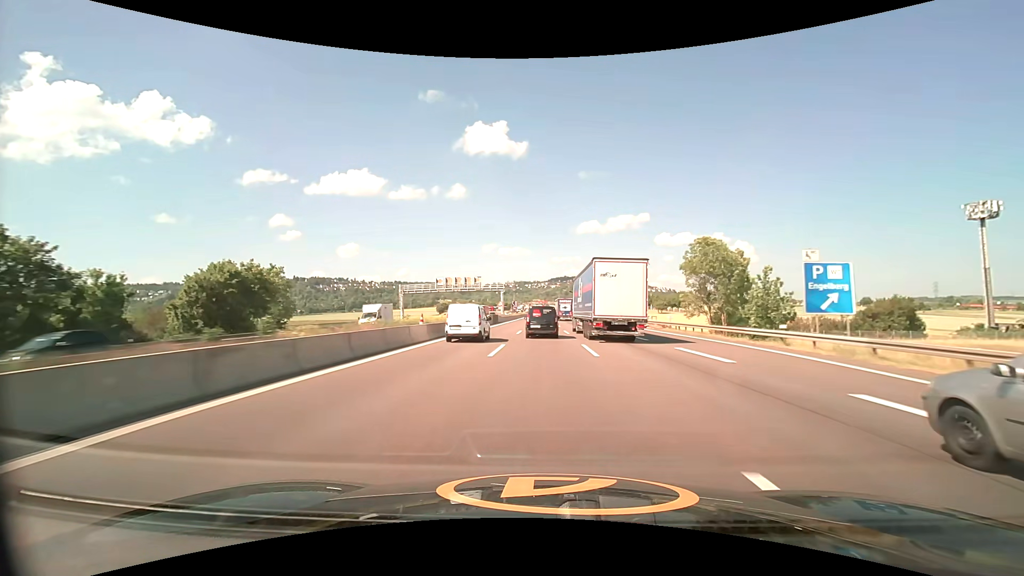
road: motorway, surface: asphalt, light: Day
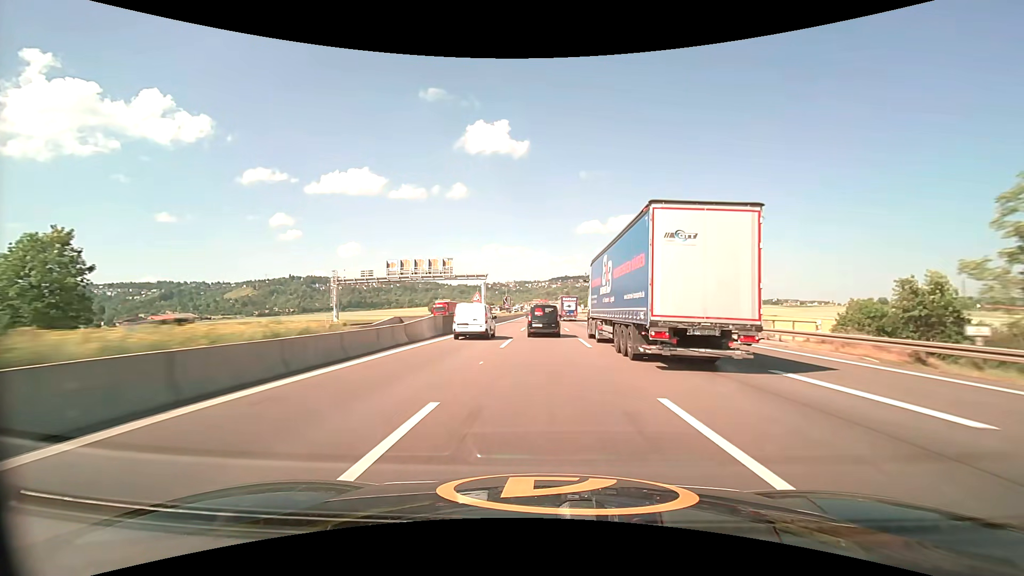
(0.0, +32.4) m; 0°
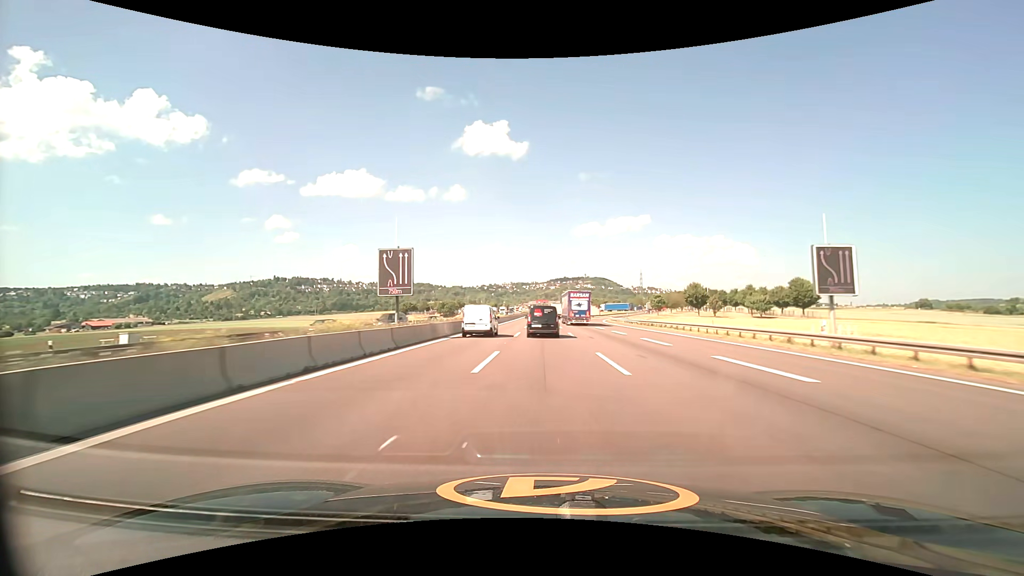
(+0.2, +79.7) m; 0°
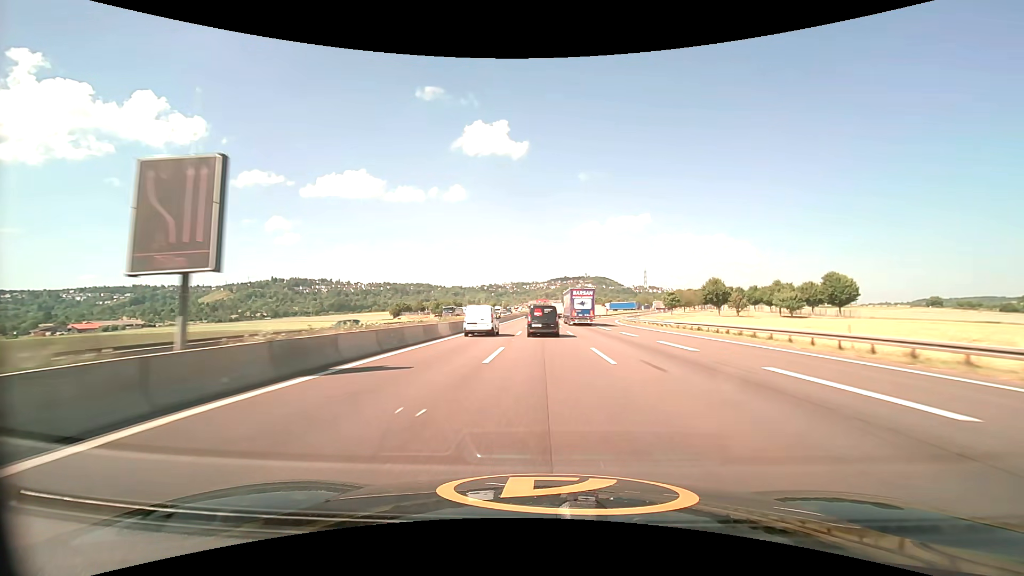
(0.0, +15.9) m; 0°
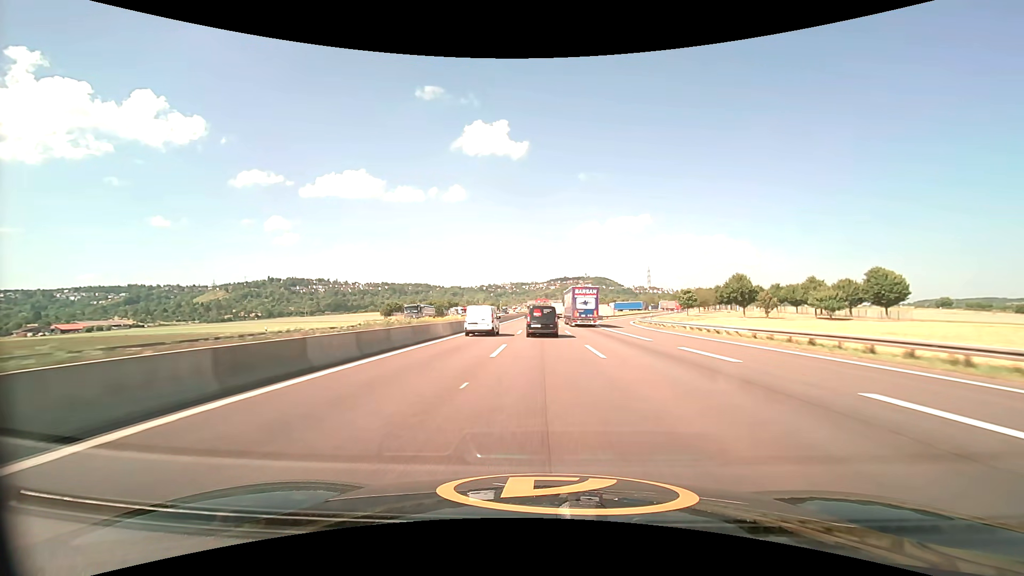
(0.0, +15.9) m; 0°
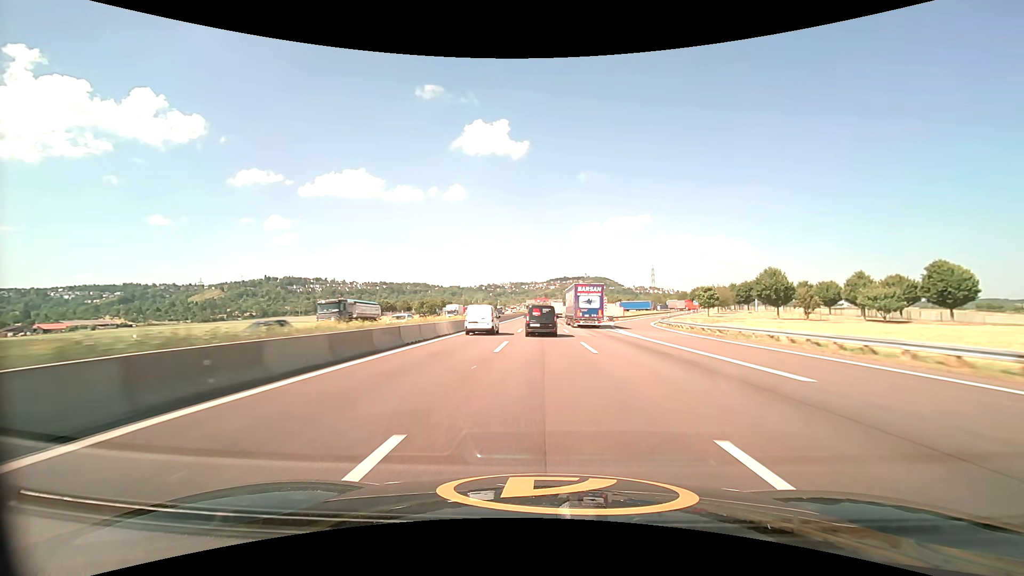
(0.0, +16.0) m; 0°
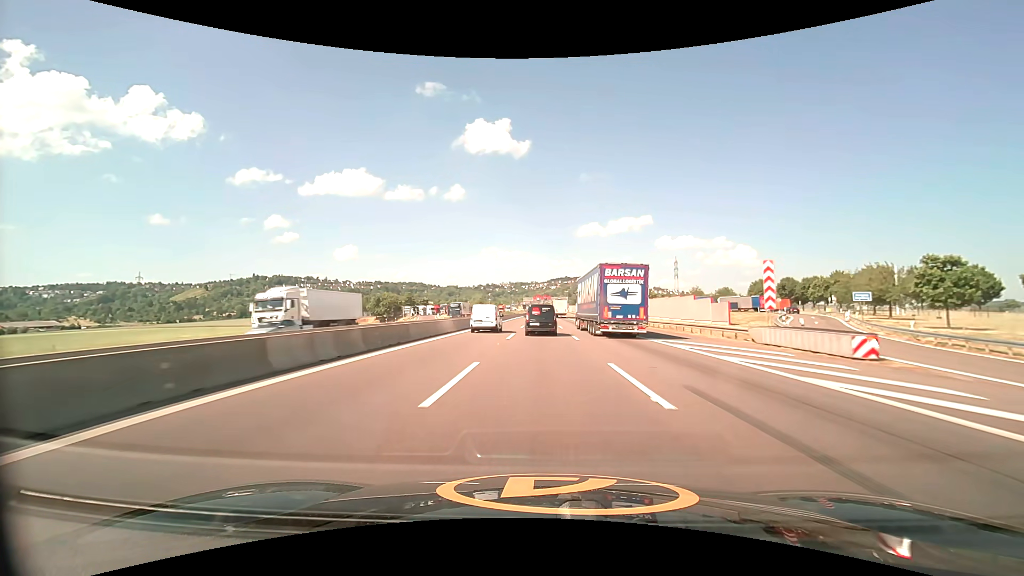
(-0.1, +64.0) m; 0°
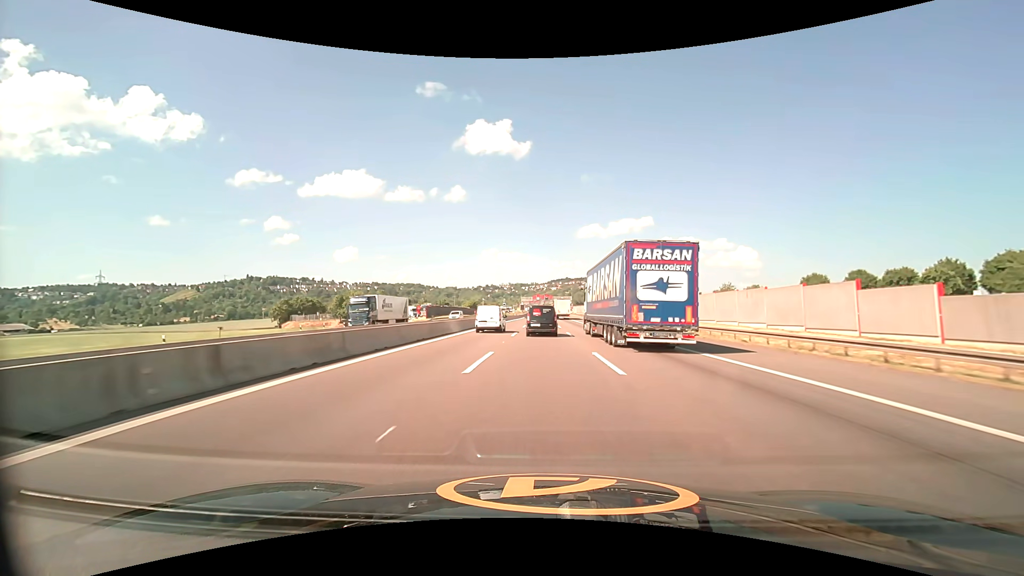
(+0.1, +31.7) m; 0°
(0, +10) (0, +20) (0, +30) (0, +40) (0, +50) (0, +60) (0, +70) (0, +80) (0, +90) (0, +100) m
